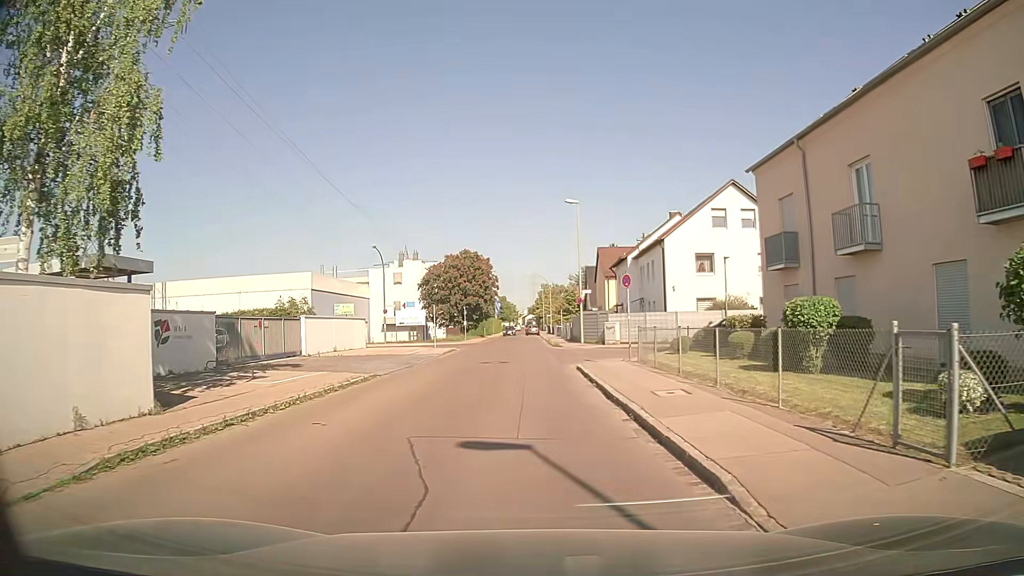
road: unclassified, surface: asphalt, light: Day
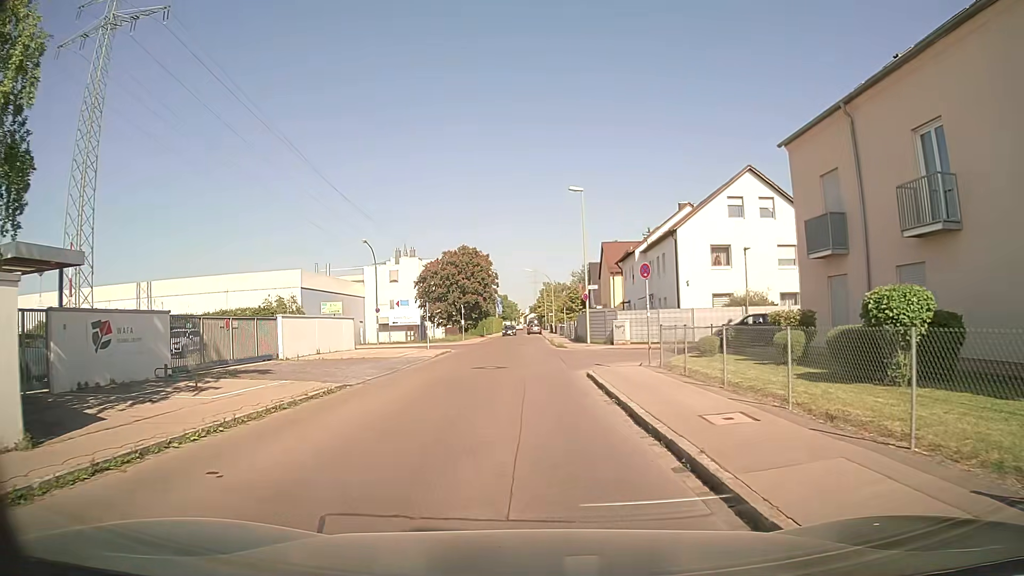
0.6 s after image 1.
(0.0, +3.4) m; 0°
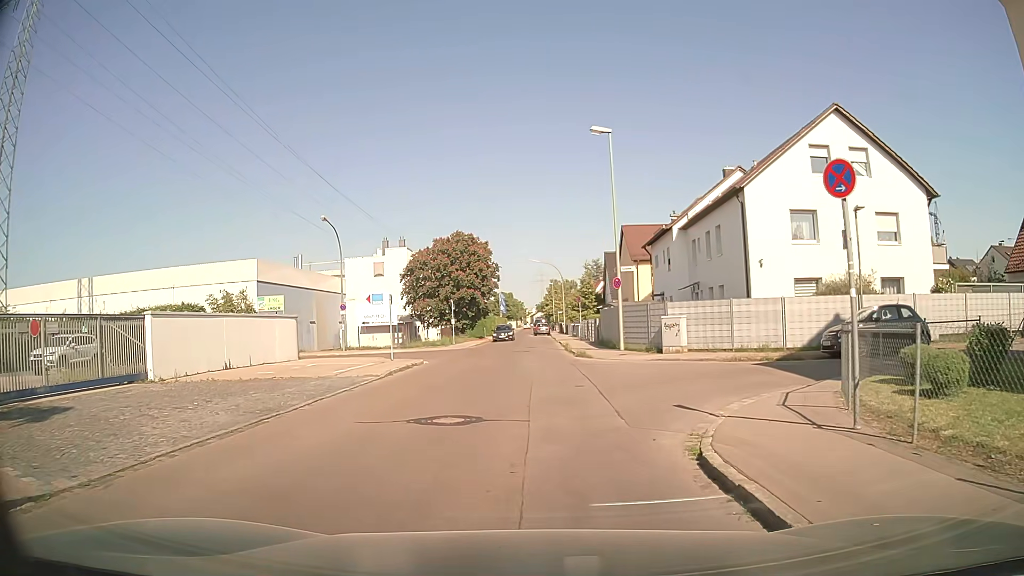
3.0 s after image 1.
(-0.1, +11.4) m; -2°
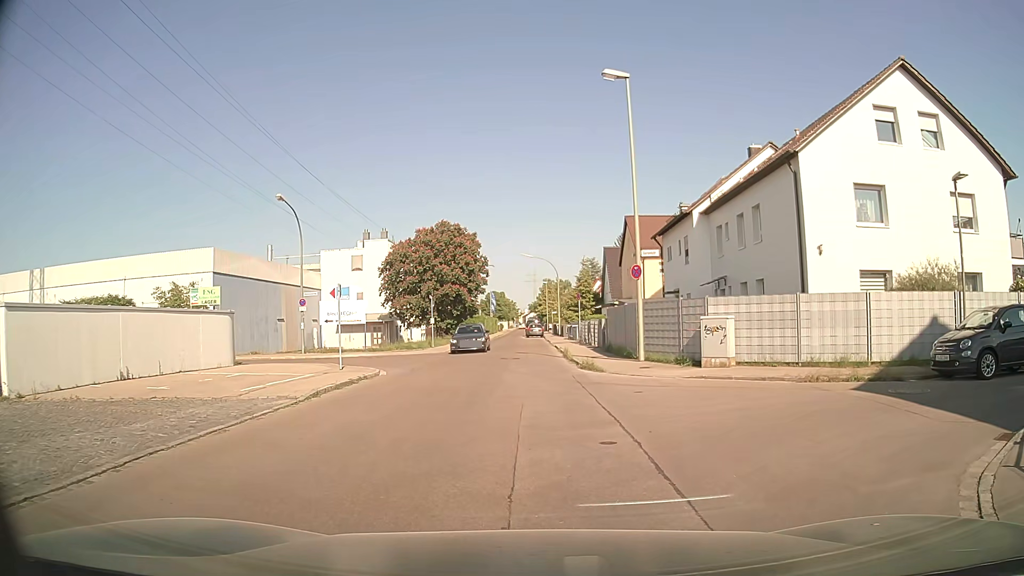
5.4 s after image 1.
(+0.1, +6.1) m; +3°
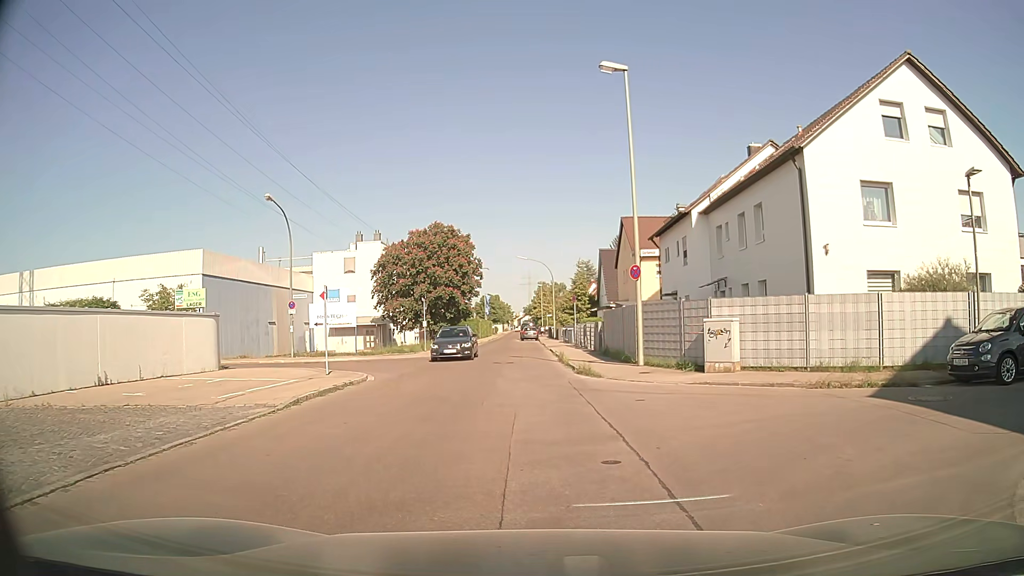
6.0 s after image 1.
(0.0, +0.9) m; -1°
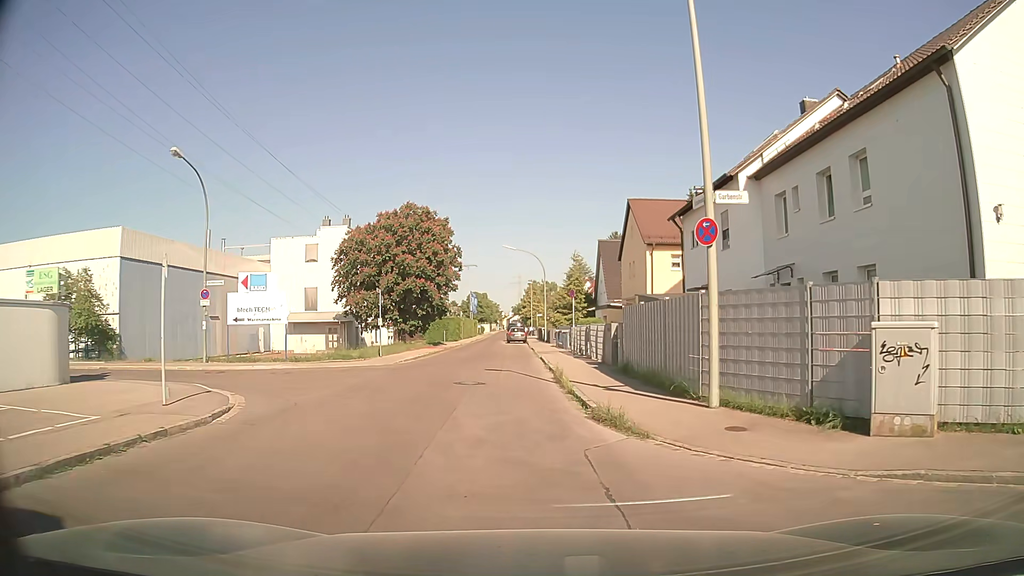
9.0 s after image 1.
(0.0, +9.2) m; 0°
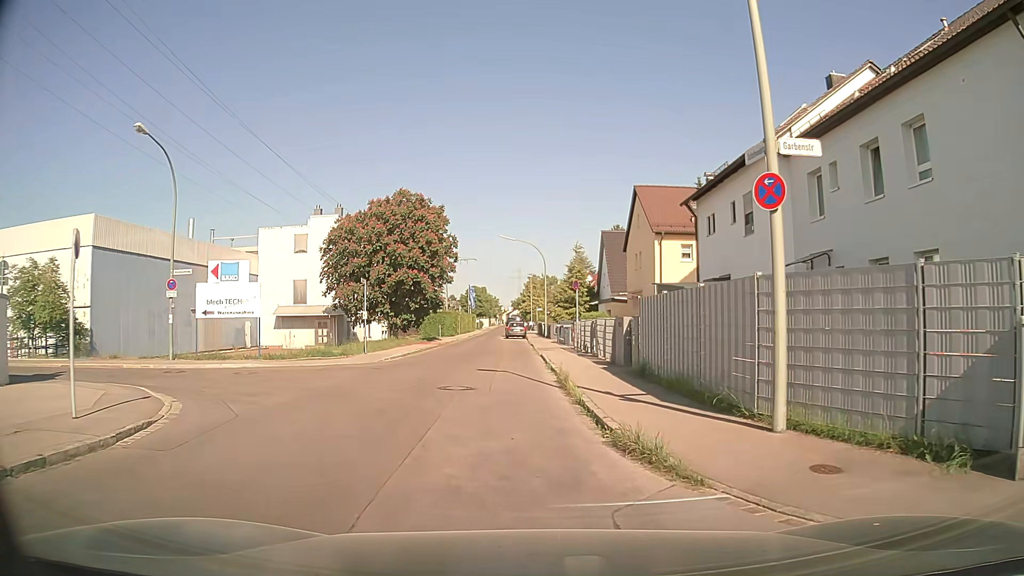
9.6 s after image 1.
(0.0, +2.8) m; +1°
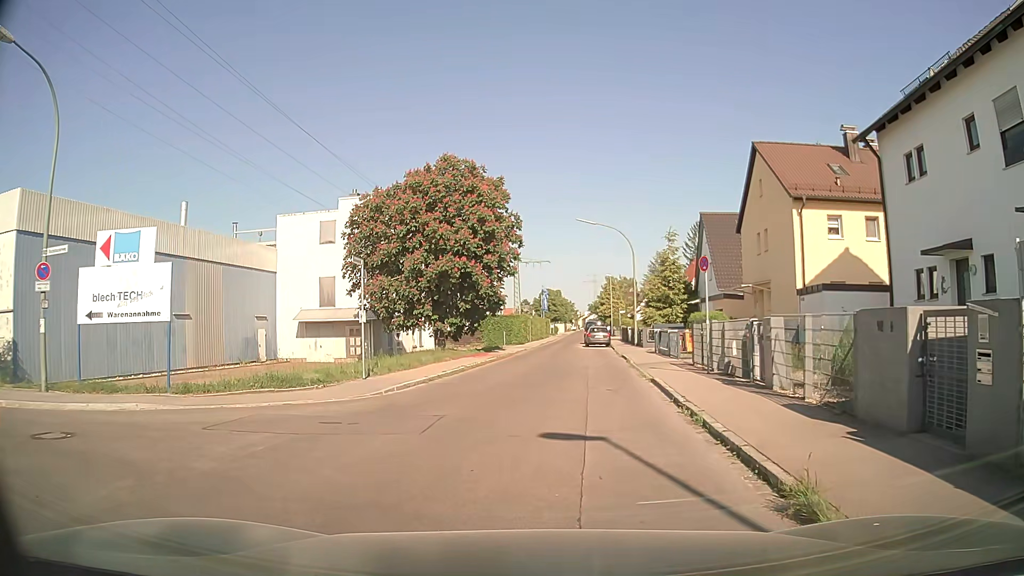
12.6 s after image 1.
(-0.6, +10.8) m; -5°
(-4, +8) (-14, +10) (-24, +11) (-34, +11) (-44, +12) (-54, +12) (-64, +13) (-74, +13) (-84, +14) (-94, +15) m
